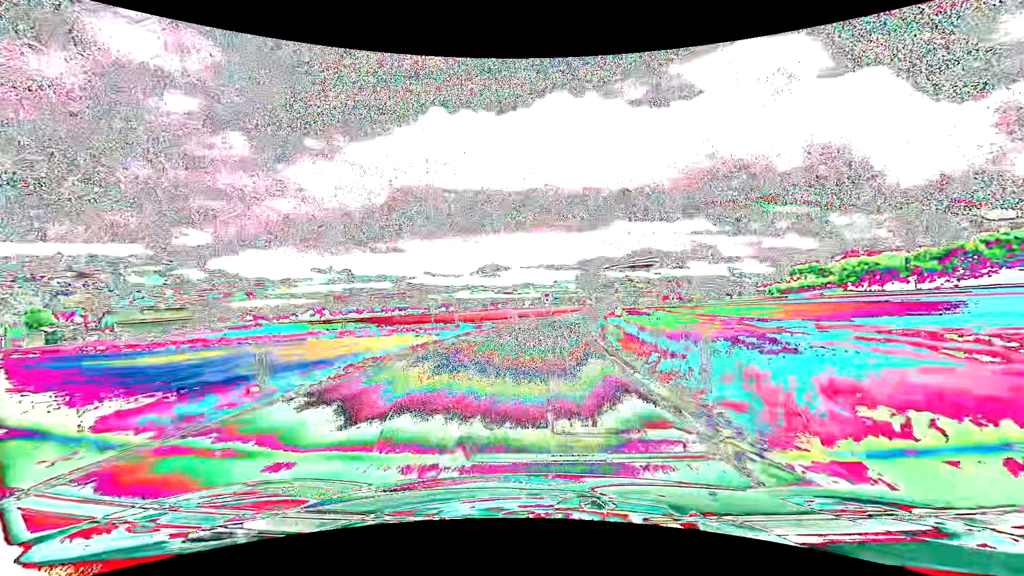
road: secondary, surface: asphalt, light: Day
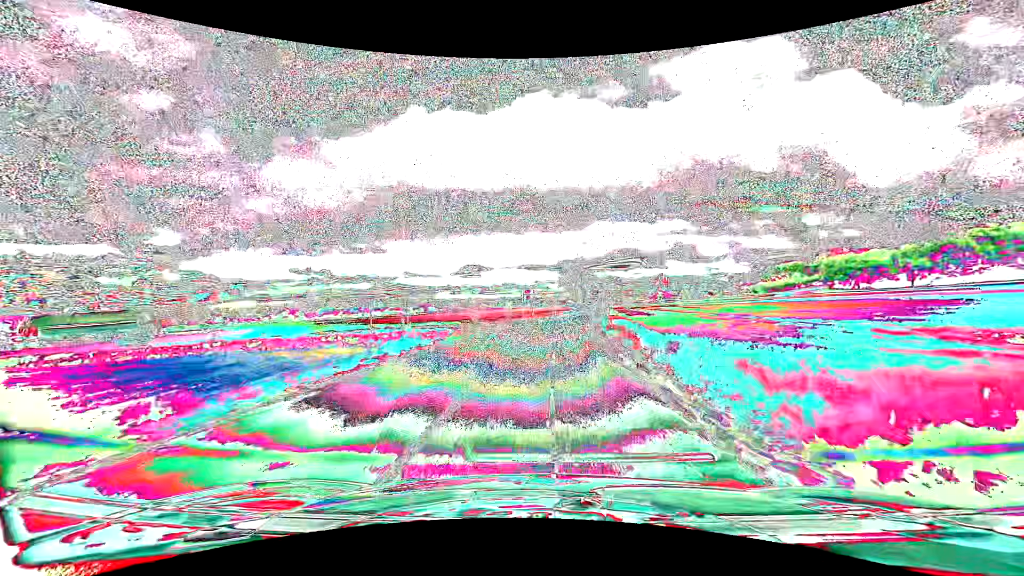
(+0.4, +17.6) m; +2°
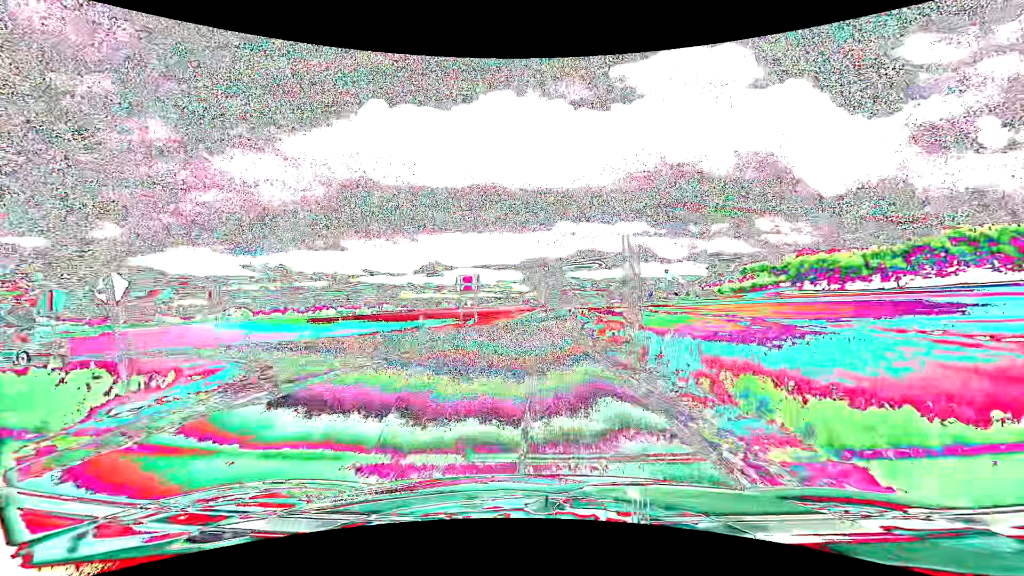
(+1.2, +28.0) m; +4°
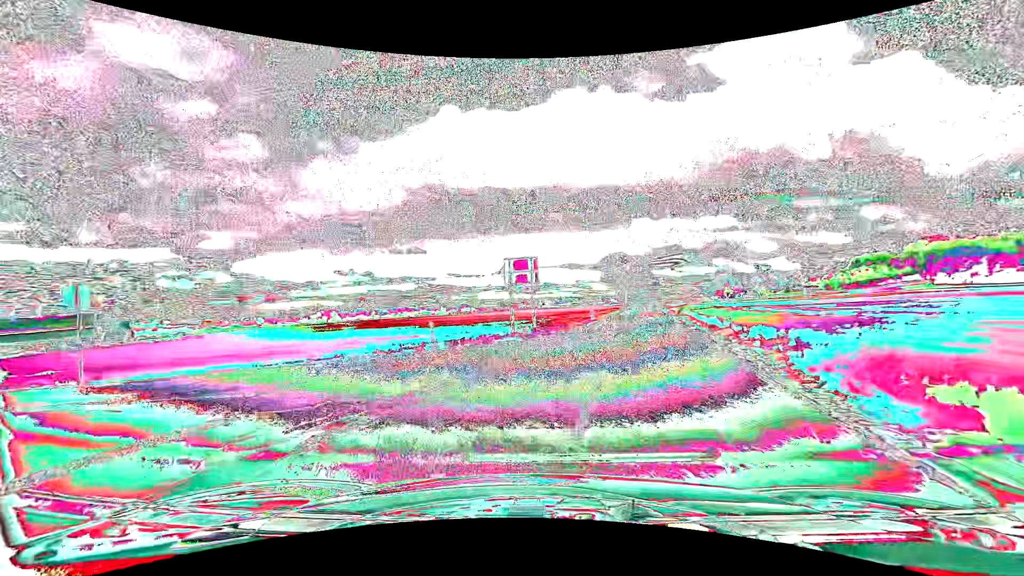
(-0.3, +14.2) m; -8°
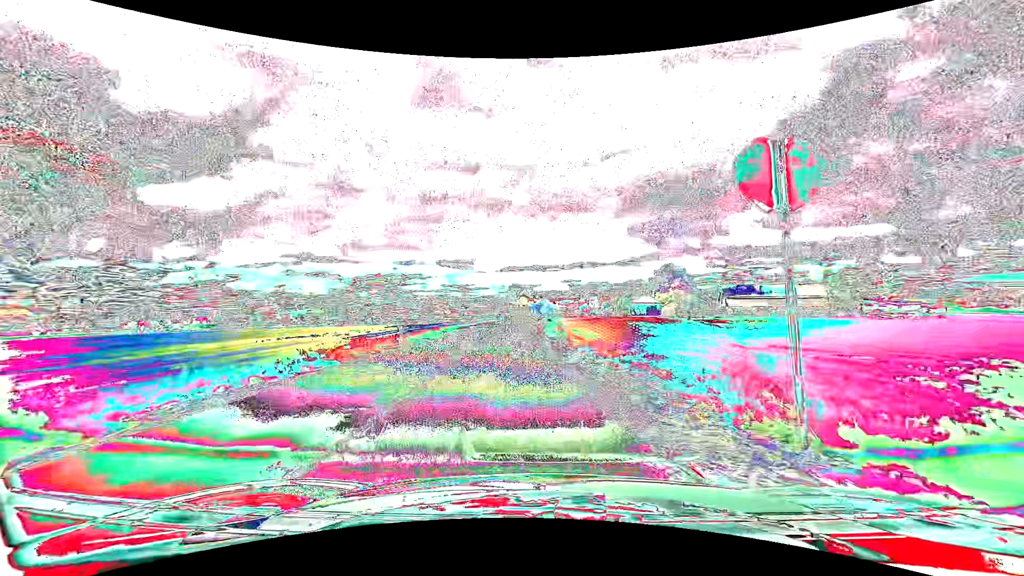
(-9.9, +13.3) m; -72°
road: tertiary
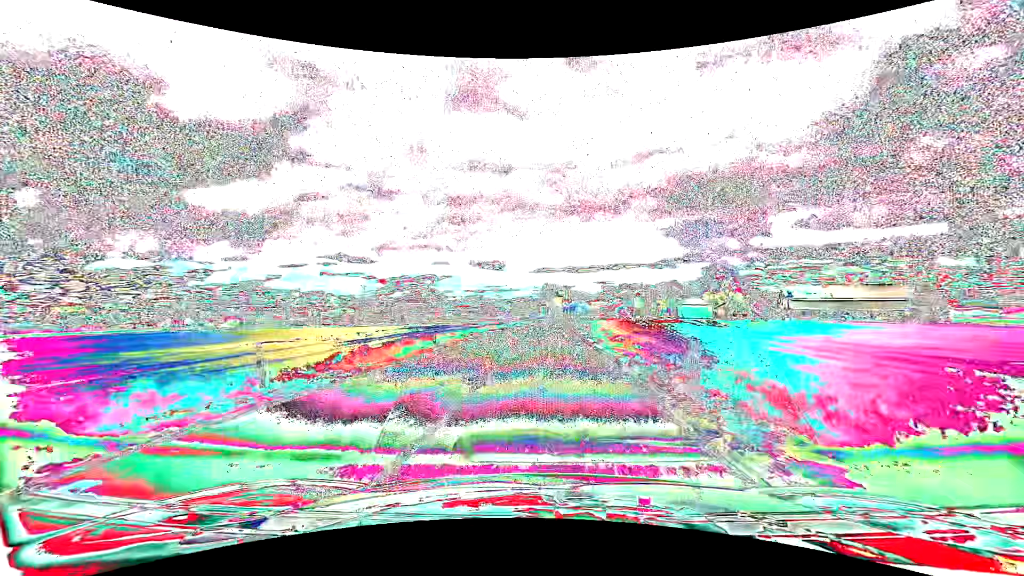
(-1.0, +16.2) m; -4°
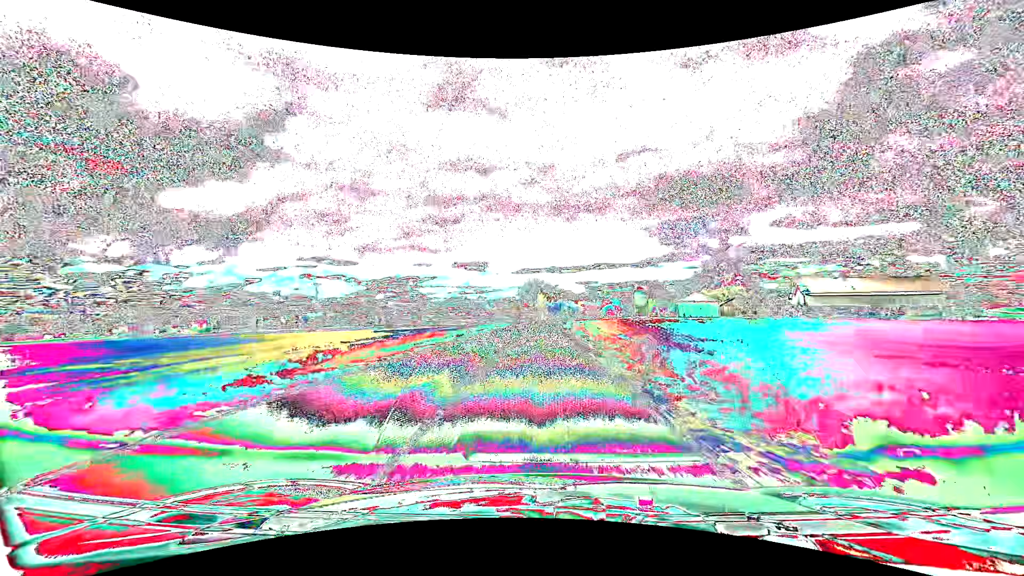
(+0.5, +22.4) m; +2°
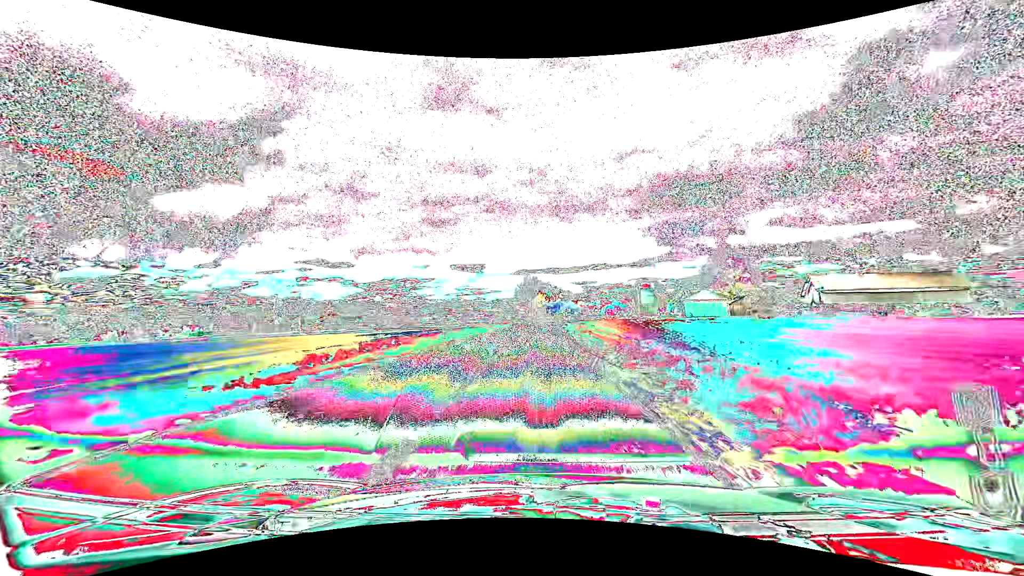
(0.0, +9.0) m; 0°
(0, +10) (0, +20) (0, +30) (0, +40) (0, +50) (0, +60) (+1, +70) (+1, +80) (+2, +90) (+2, +100) m
